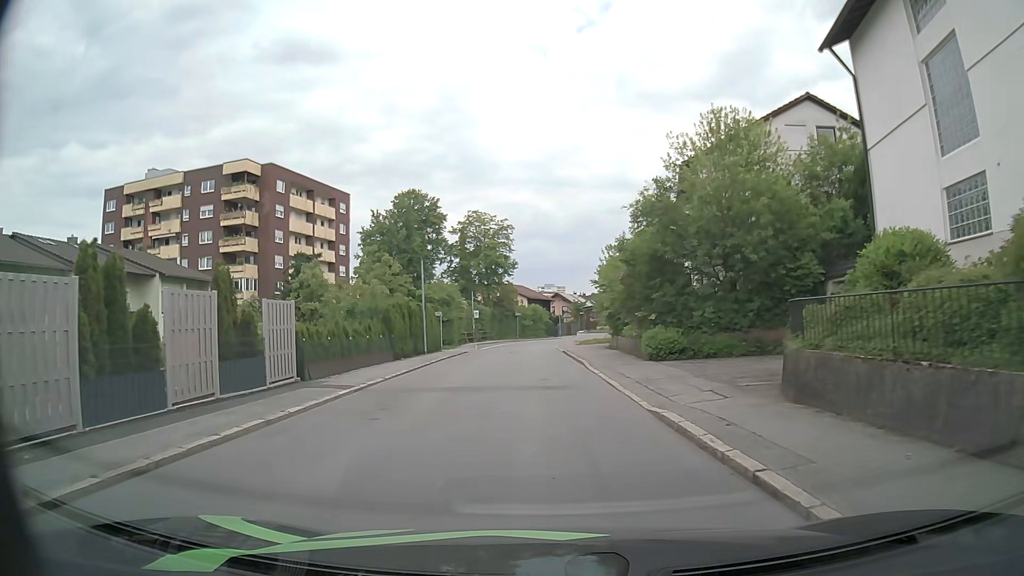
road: residential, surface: asphalt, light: Day
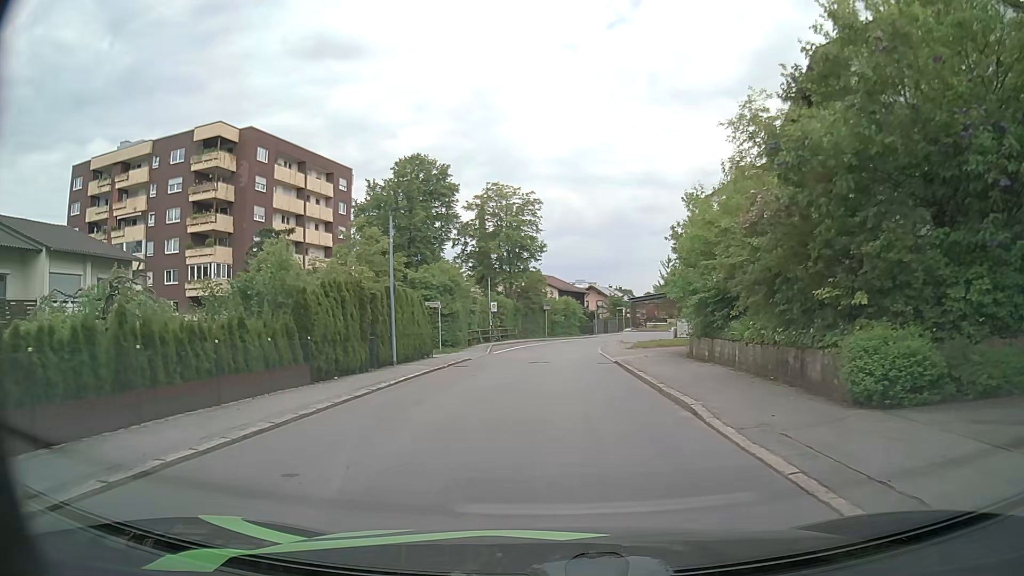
(-0.2, +13.3) m; -1°
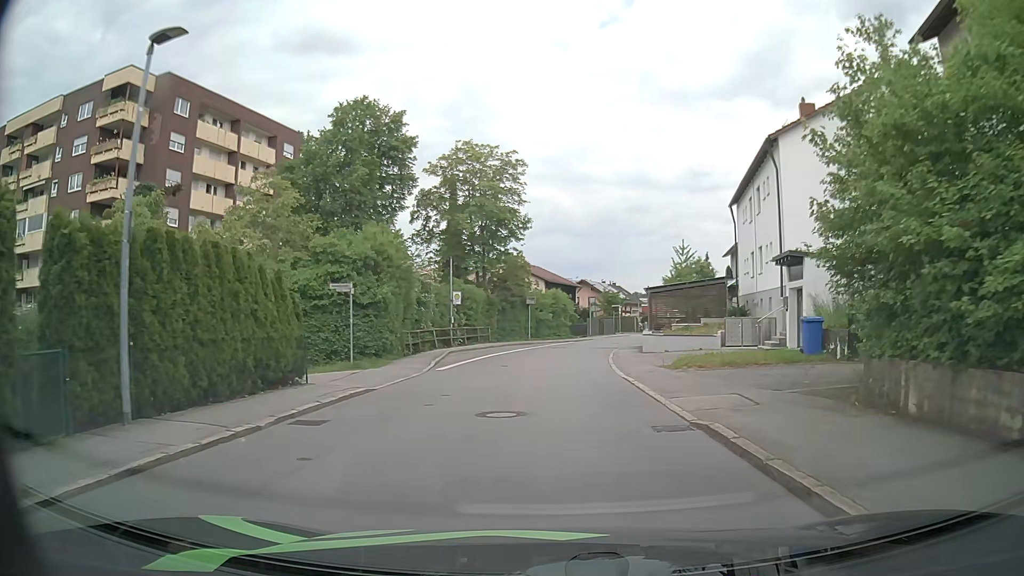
(-0.1, +14.2) m; +1°
(0, +10) (0, +20) (+1, +30) (+2, +40) (+4, +50) (+7, +59) (+10, +69) (+13, +79) (+15, +88) (+18, +98) m
